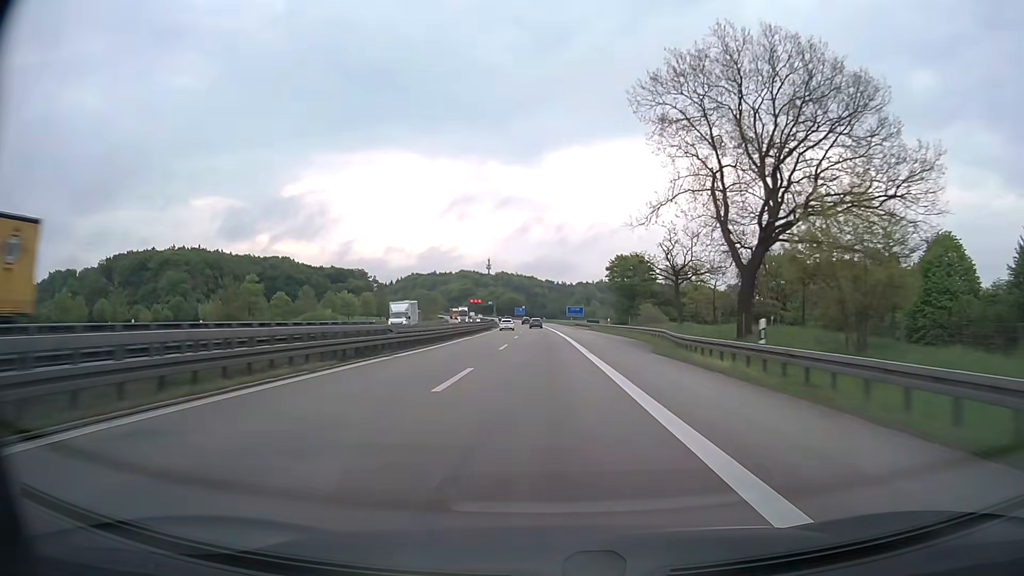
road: motorway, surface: asphalt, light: Day
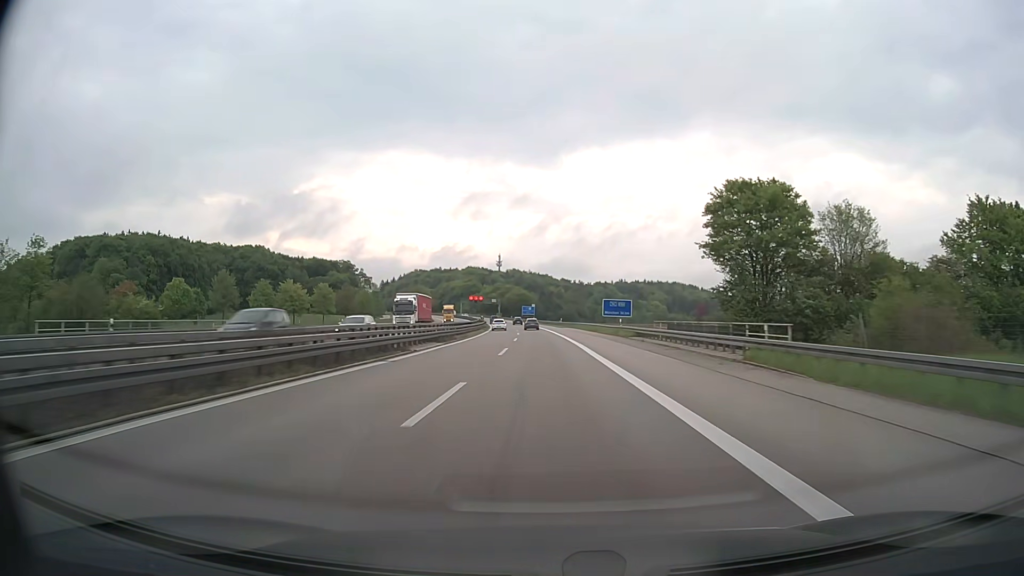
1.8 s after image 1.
(-0.6, +58.8) m; -1°
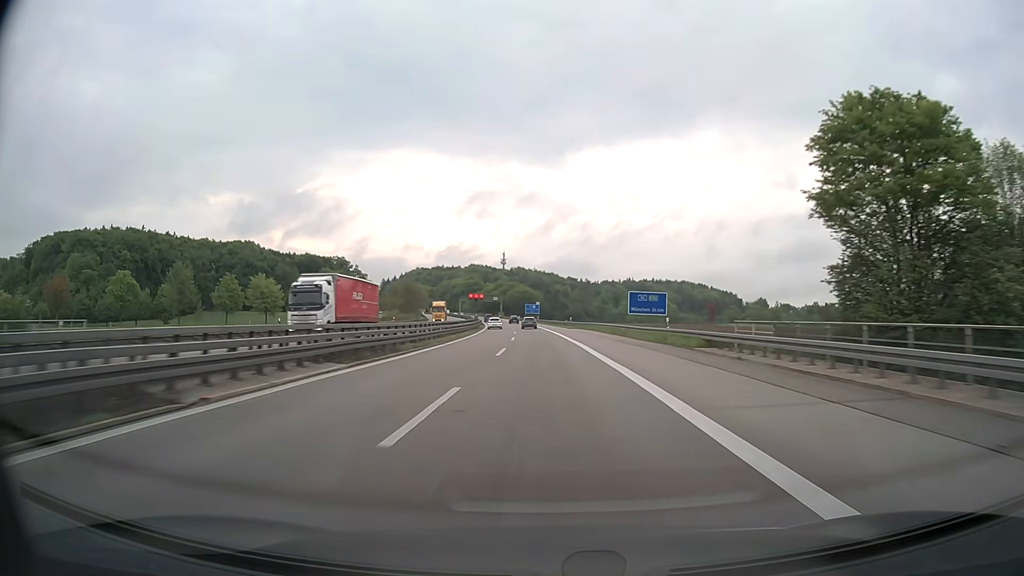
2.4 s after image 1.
(-0.1, +19.6) m; -1°
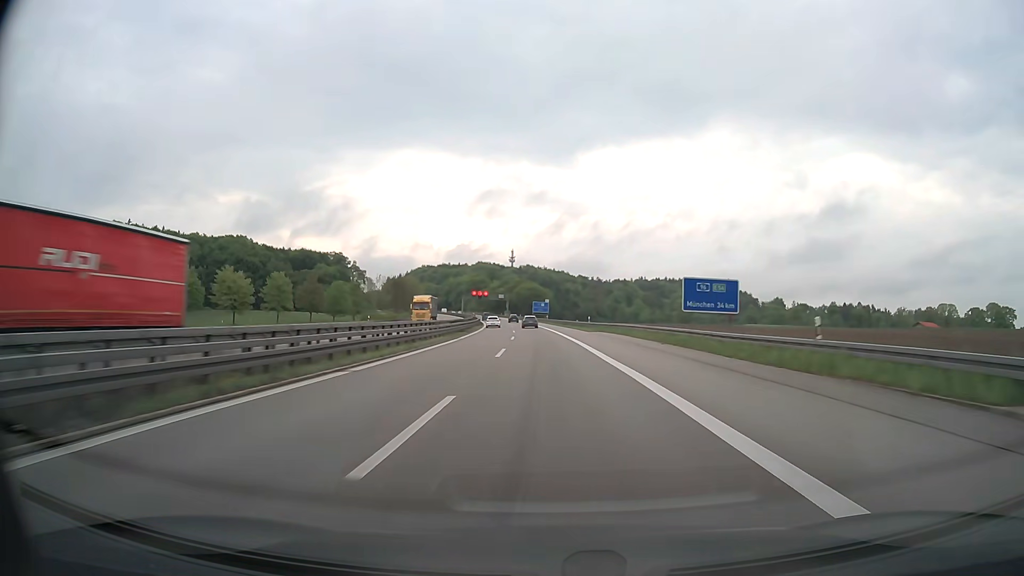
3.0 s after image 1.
(-0.1, +19.6) m; -1°
(0, +10) (0, +20) (0, +30) (-1, +40) (-1, +50) (-1, +60) (-2, +70) (-2, +80) (-3, +90) (-4, +100) m
